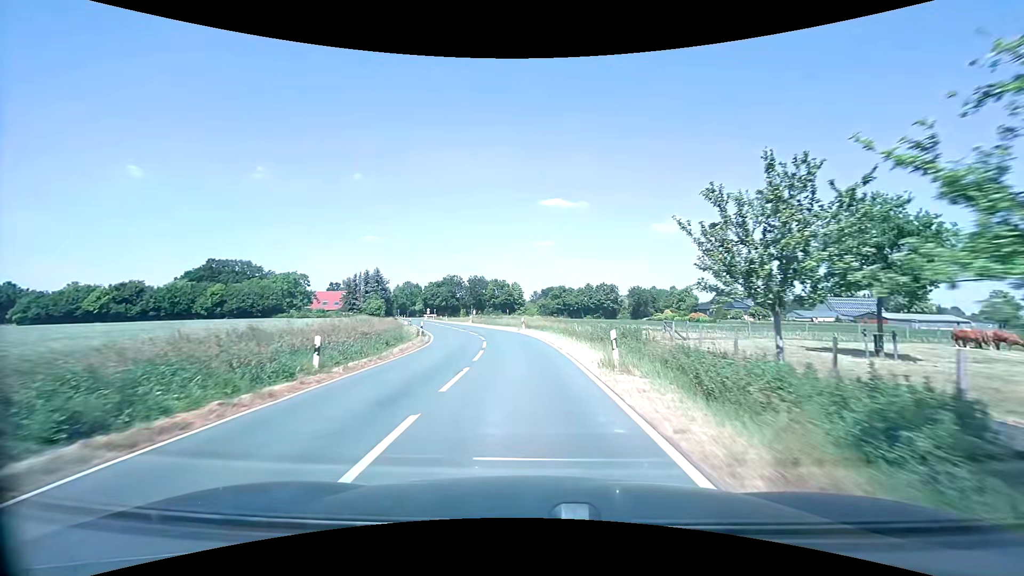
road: secondary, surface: asphalt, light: Day
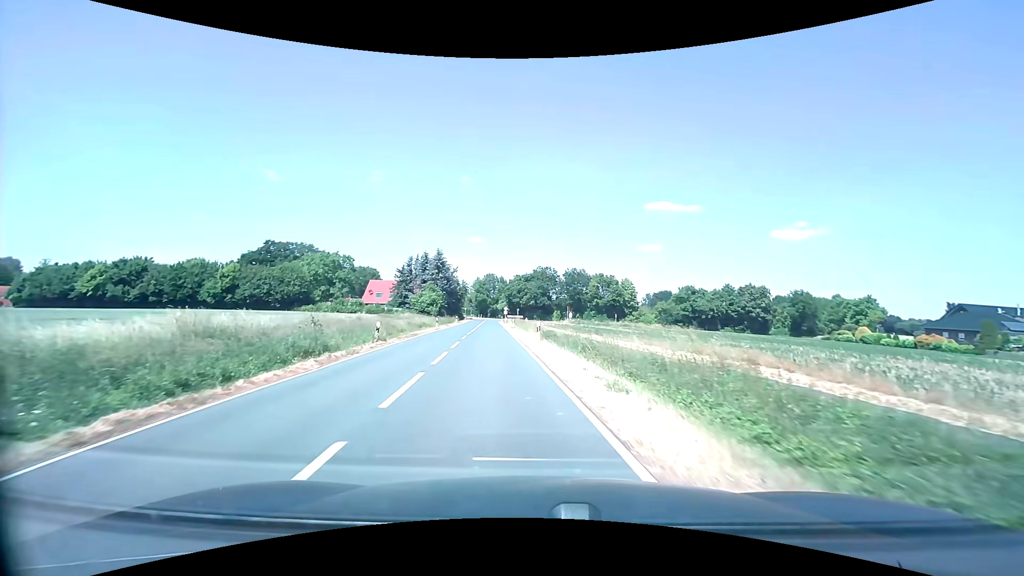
(-2.8, +38.3) m; -11°
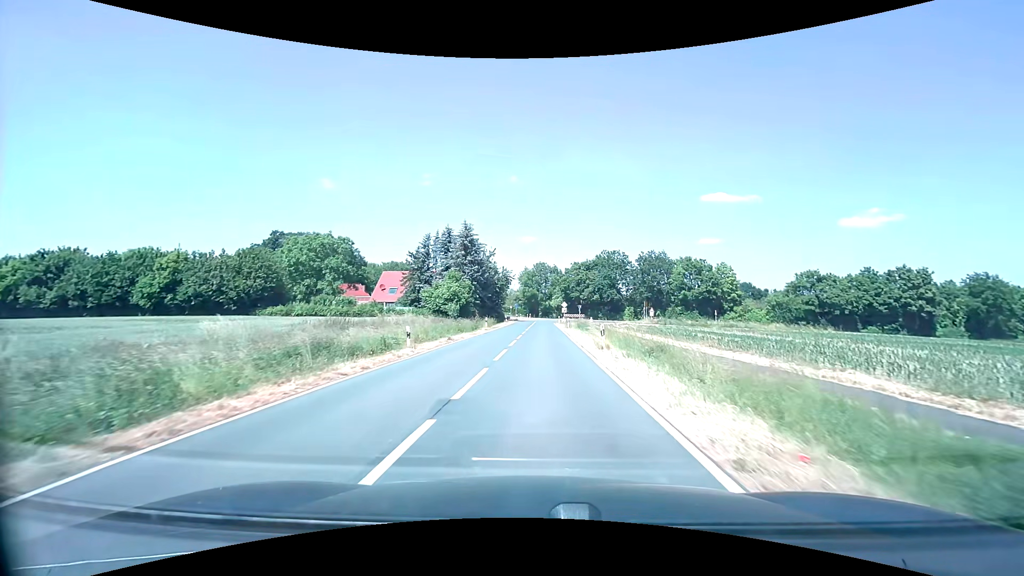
(-2.7, +29.6) m; -6°
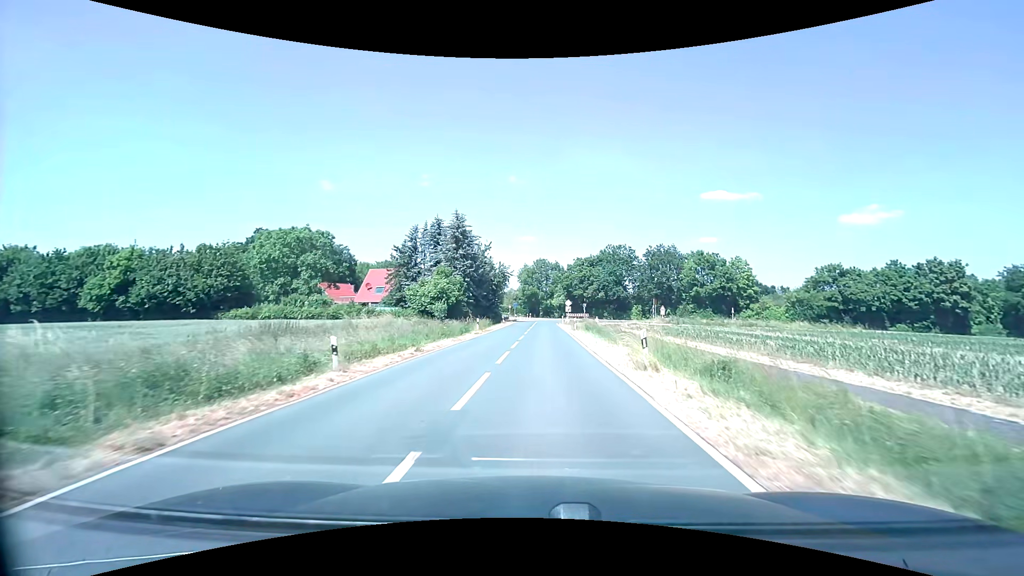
(0.0, +7.1) m; 0°
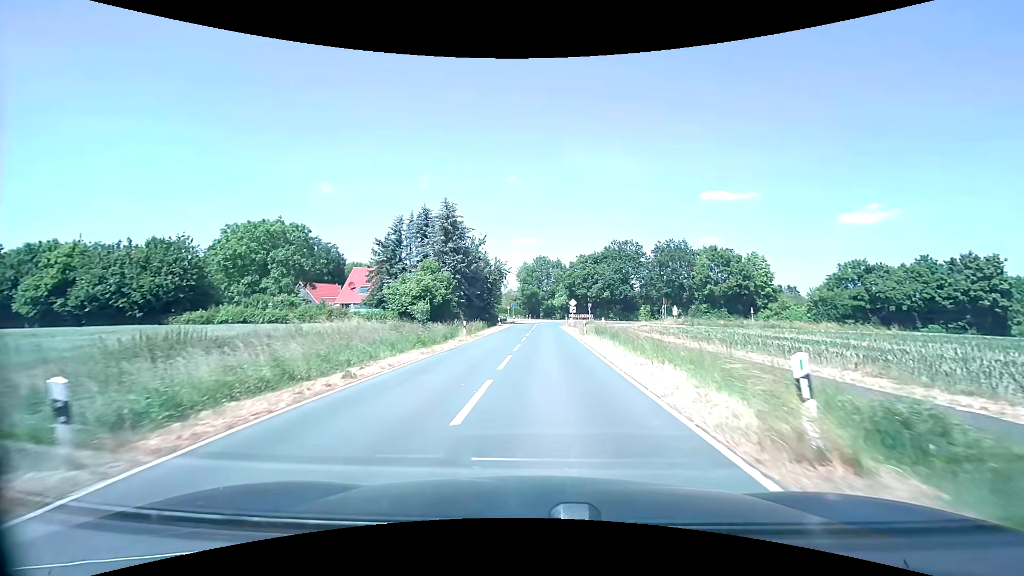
(0.0, +7.0) m; 0°
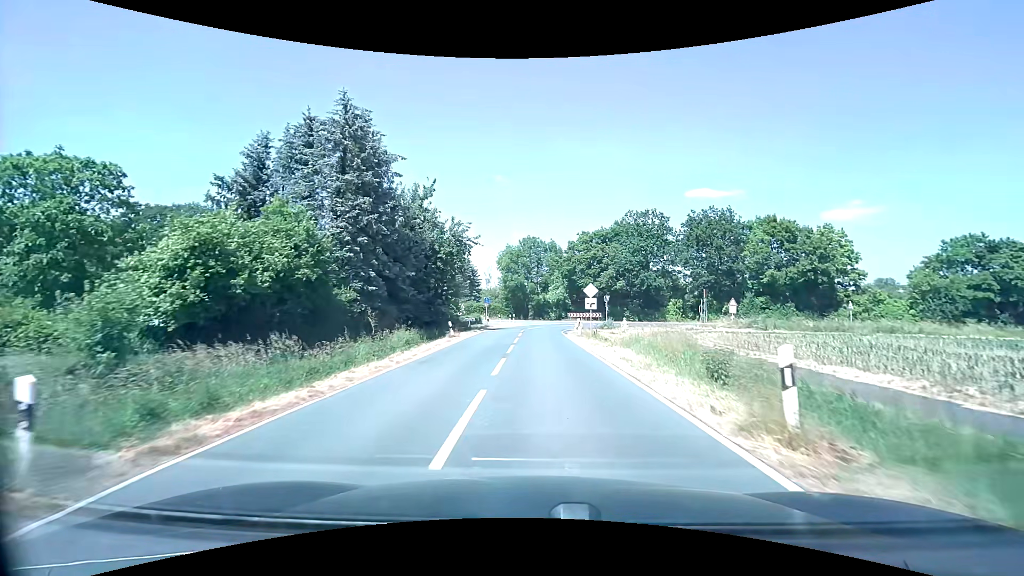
(+0.2, +25.4) m; +1°
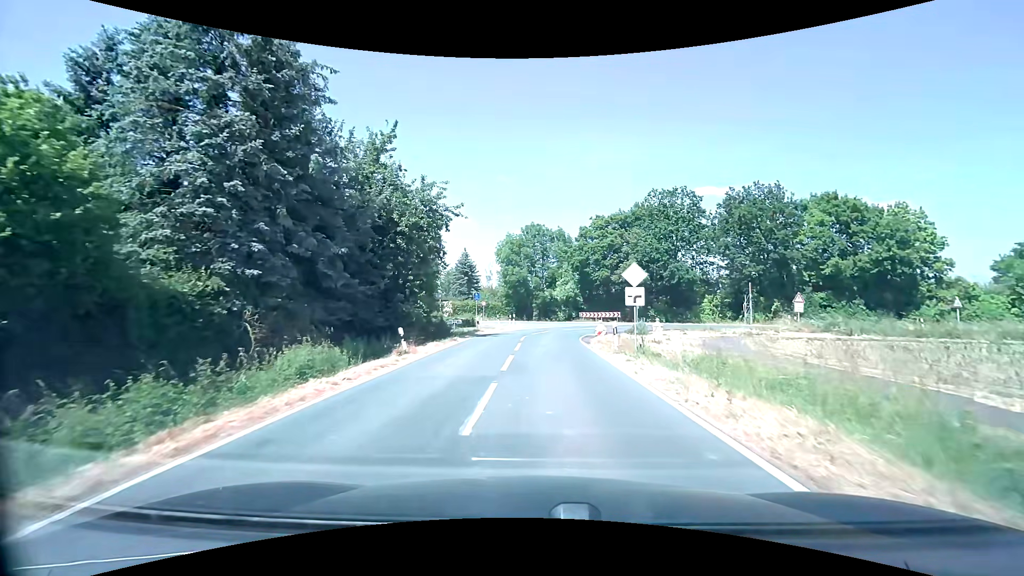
(0.0, +11.1) m; 0°
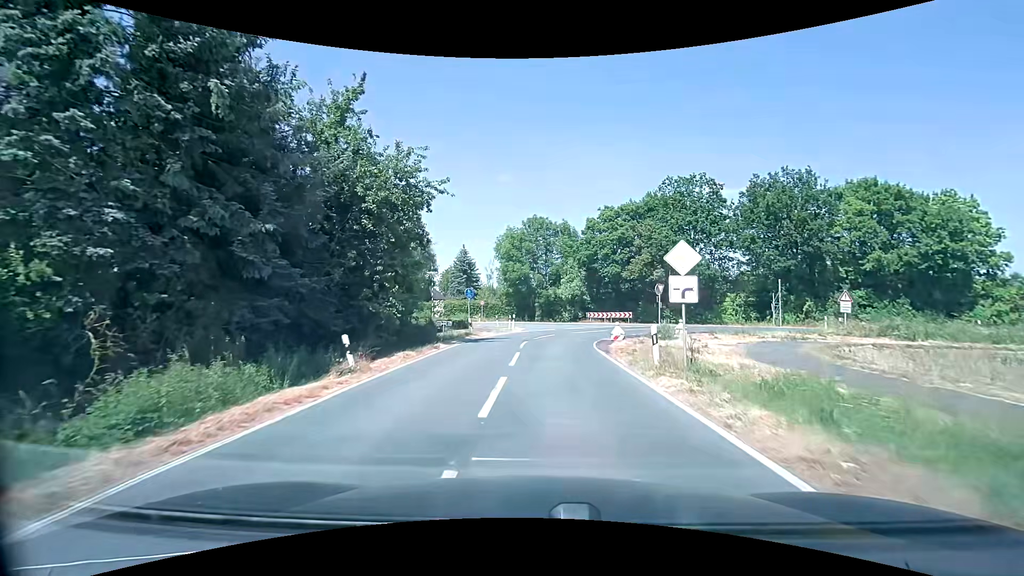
(0.0, +5.1) m; -1°
(0, +10) (0, +20) (+3, +30) (+9, +37) (+19, +39) (+29, +38) (+39, +37) (+49, +36) (+59, +35) (+69, +34) m
